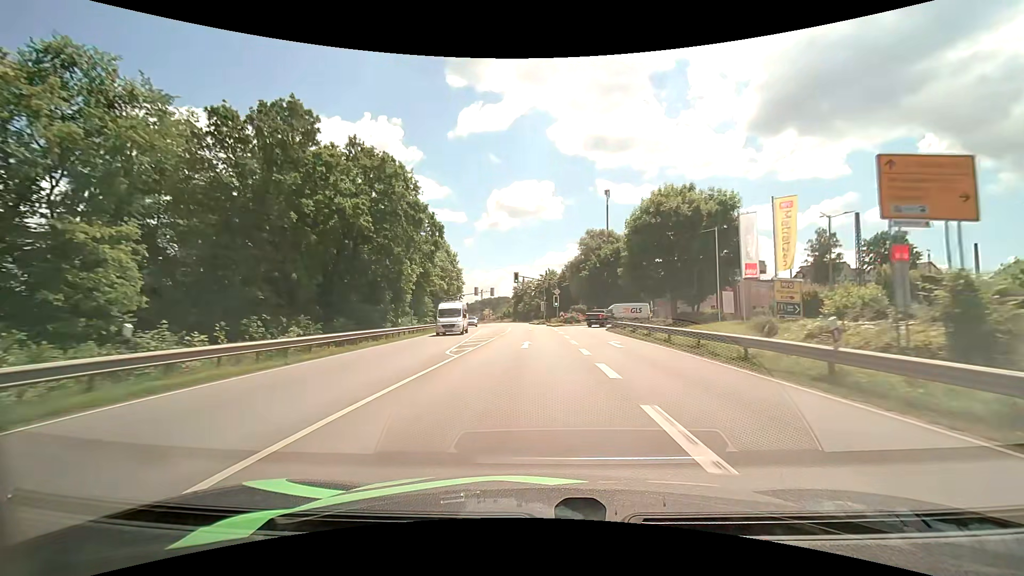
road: primary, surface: asphalt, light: Day
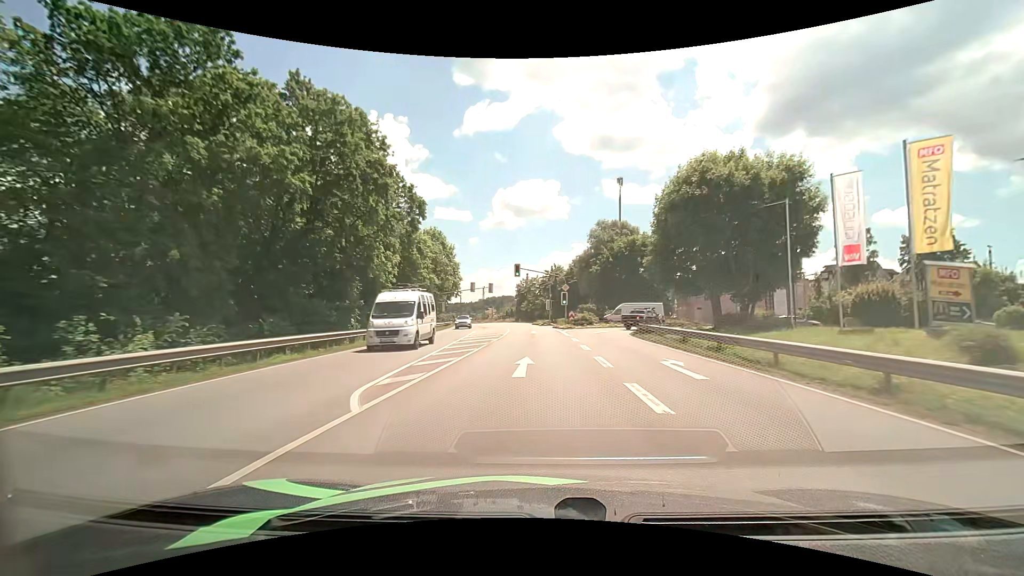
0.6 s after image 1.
(0.0, +9.4) m; 0°
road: tertiary
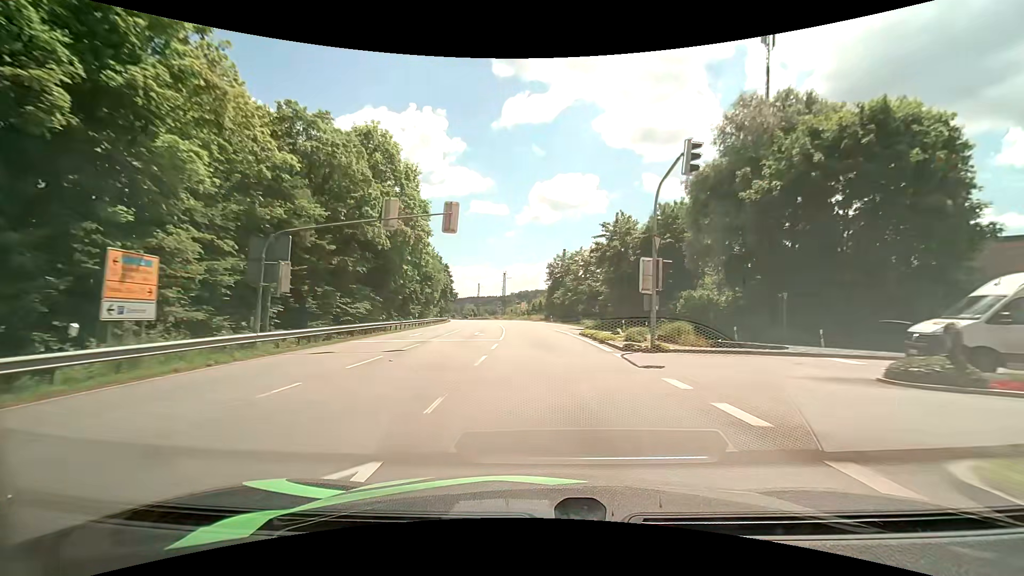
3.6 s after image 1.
(-1.2, +48.5) m; -4°
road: primary
(0, +10) (0, +20) (-1, +30) (-2, +40) (-2, +50) (-3, +60) (-4, +70) (-6, +80) (-7, +90) (-9, +100) m
